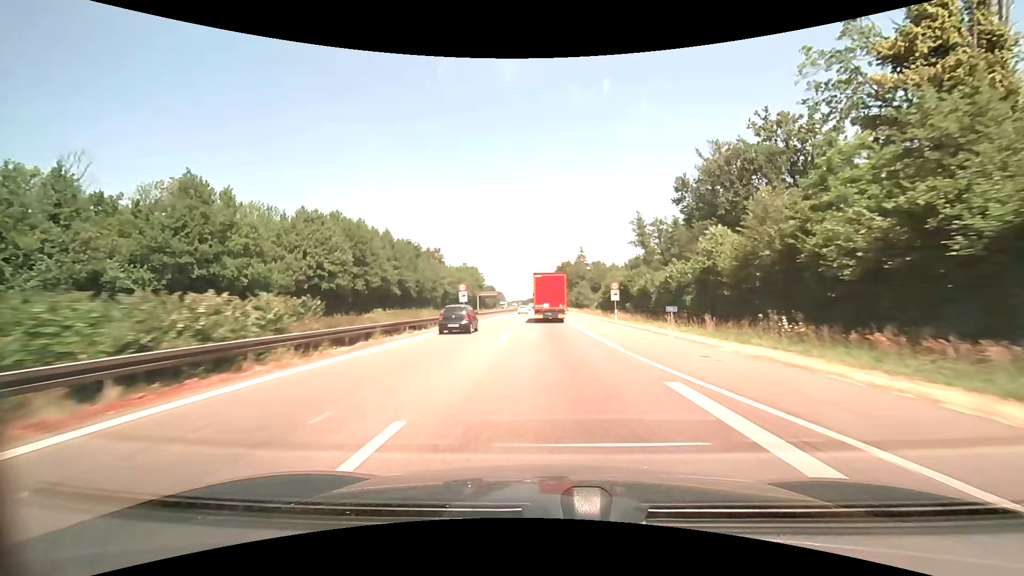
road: motorway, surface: asphalt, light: Day
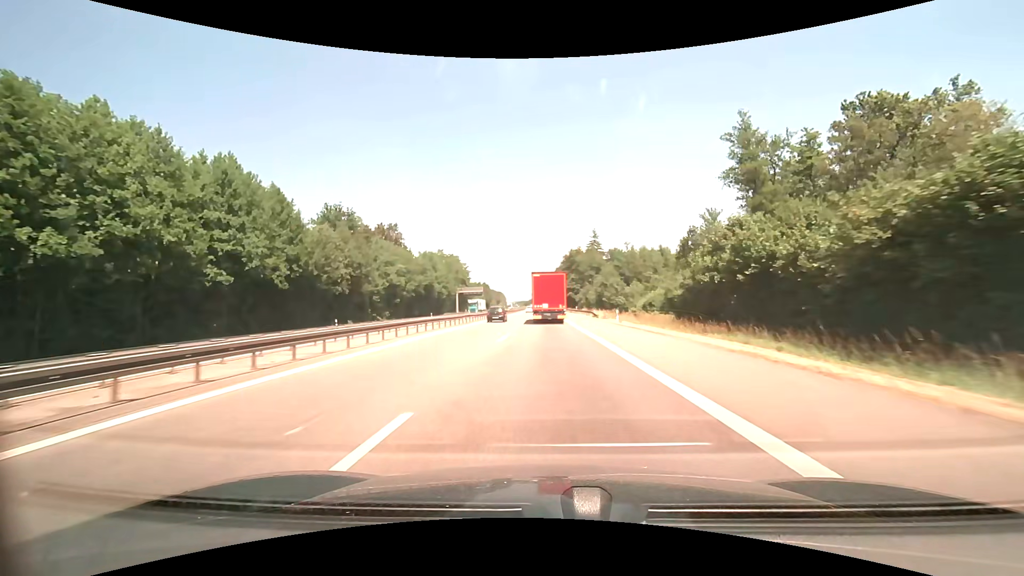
(+0.1, +53.5) m; 0°
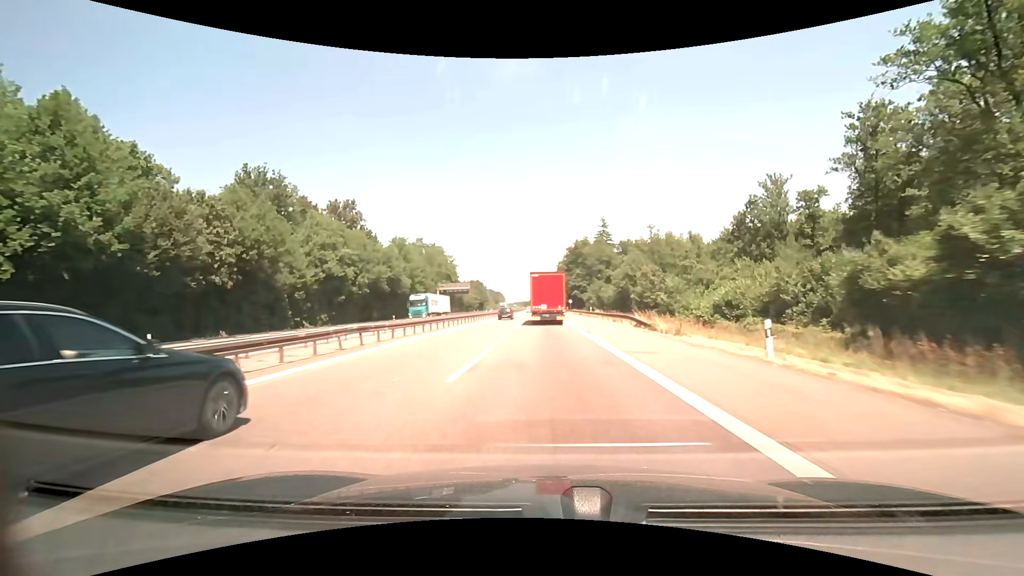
(-0.2, +26.8) m; 0°
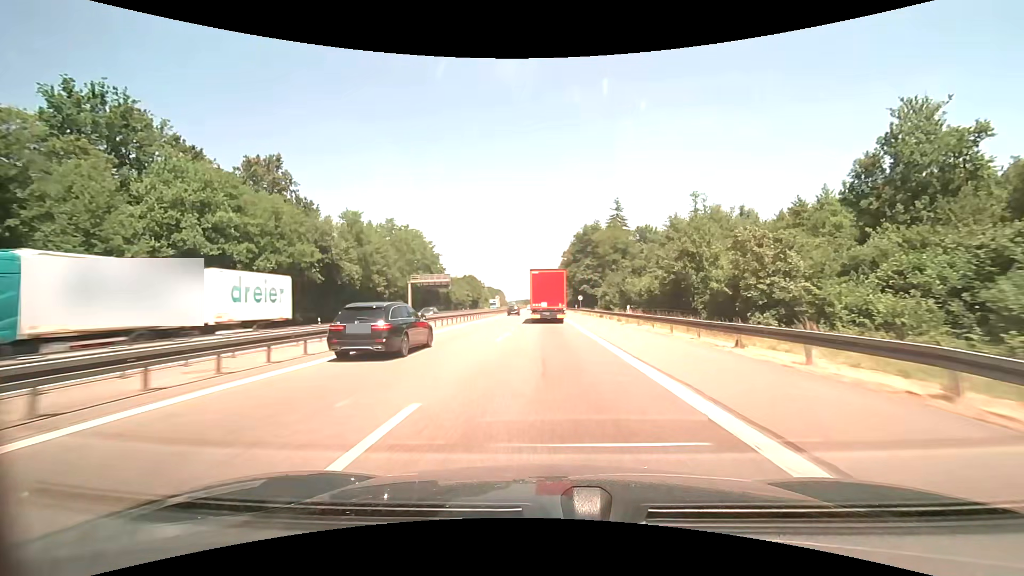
(0.0, +26.8) m; 0°
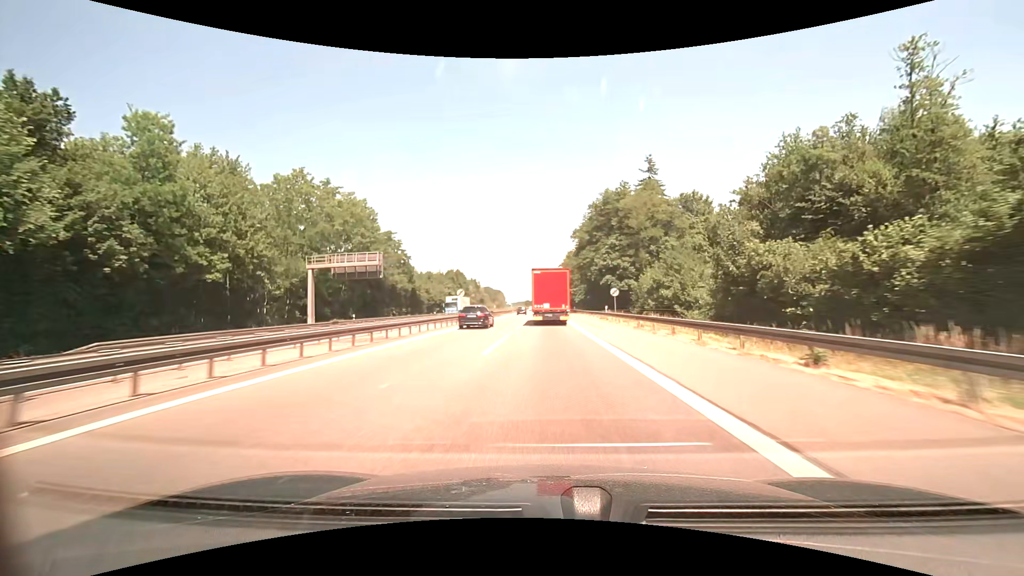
(0.0, +40.4) m; 0°
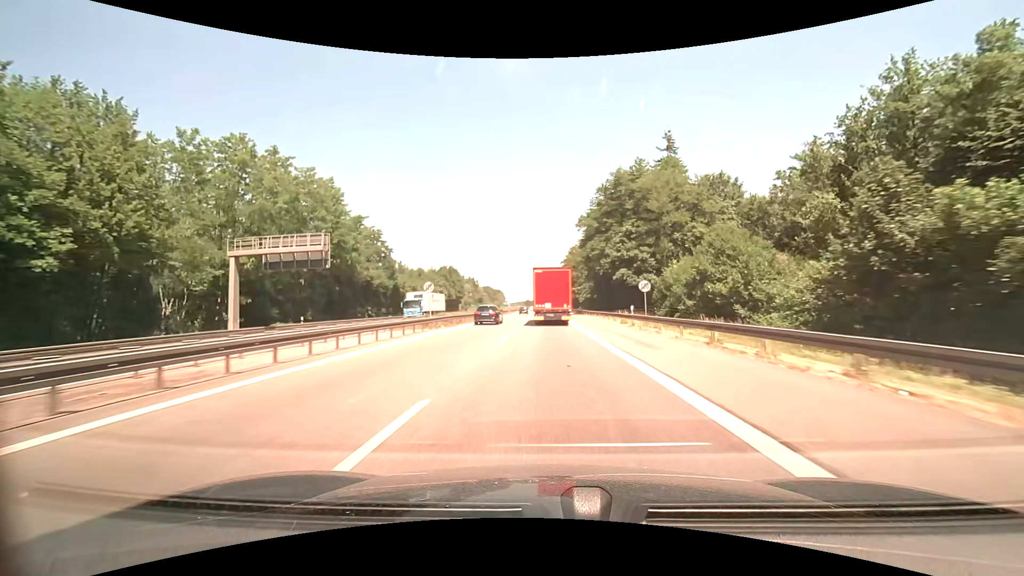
(0.0, +13.5) m; 0°
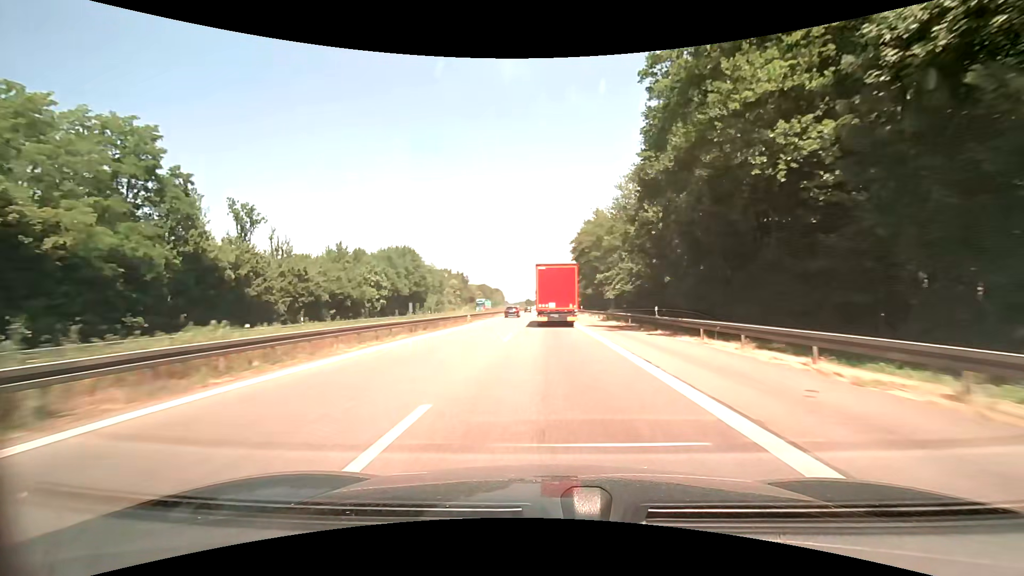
(-0.1, +54.5) m; 0°
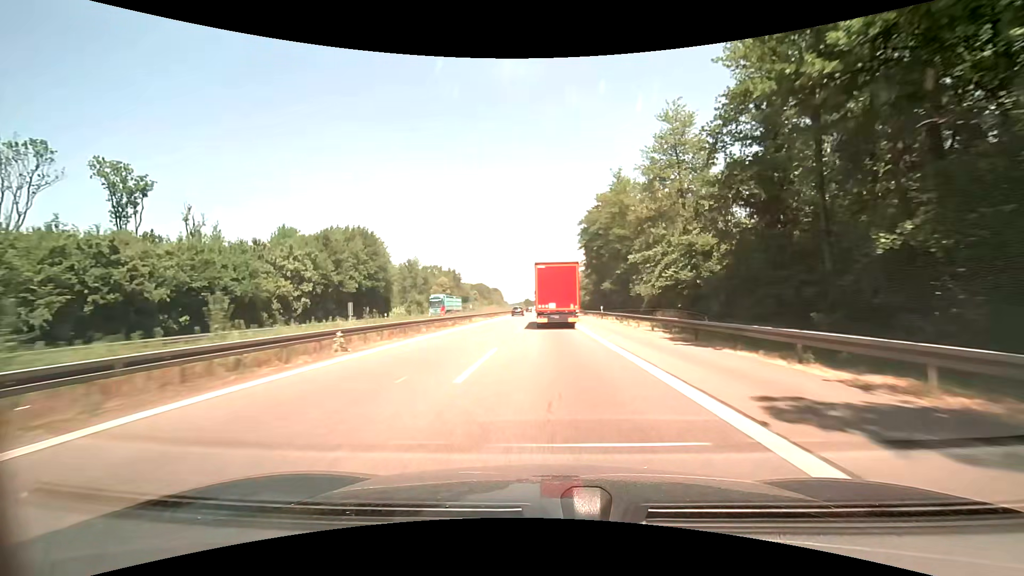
(0.0, +27.5) m; 0°
(0, +10) (0, +20) (0, +30) (0, +40) (0, +50) (0, +60) (0, +70) (0, +80) (0, +90) (0, +100) m
